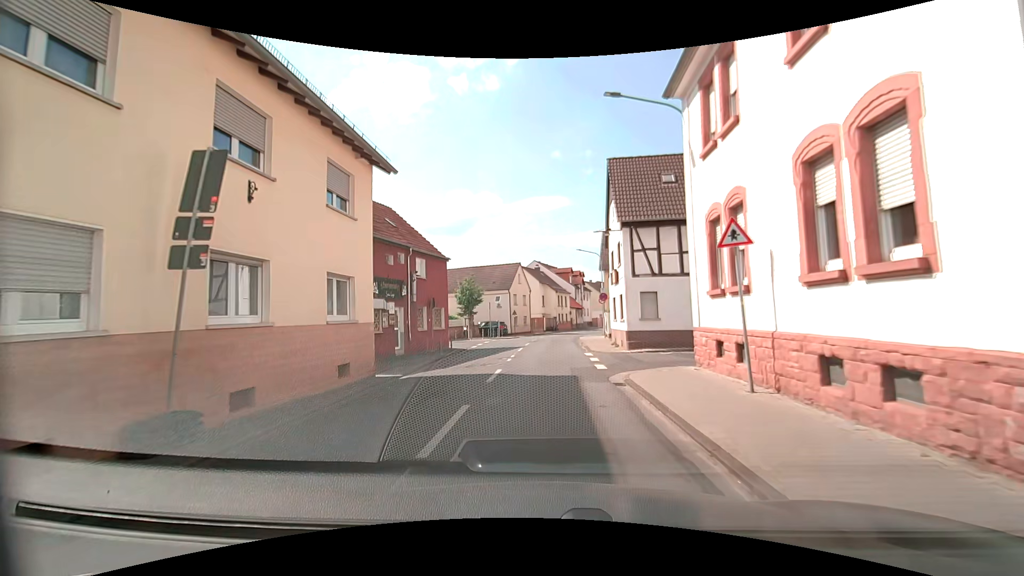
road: tertiary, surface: asphalt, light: Day
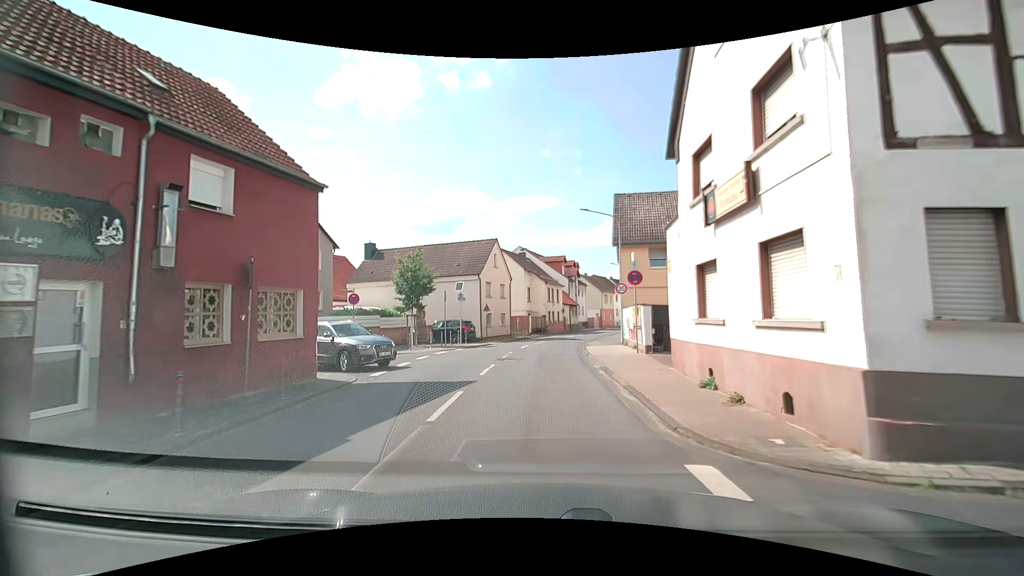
(-0.1, +16.1) m; +2°
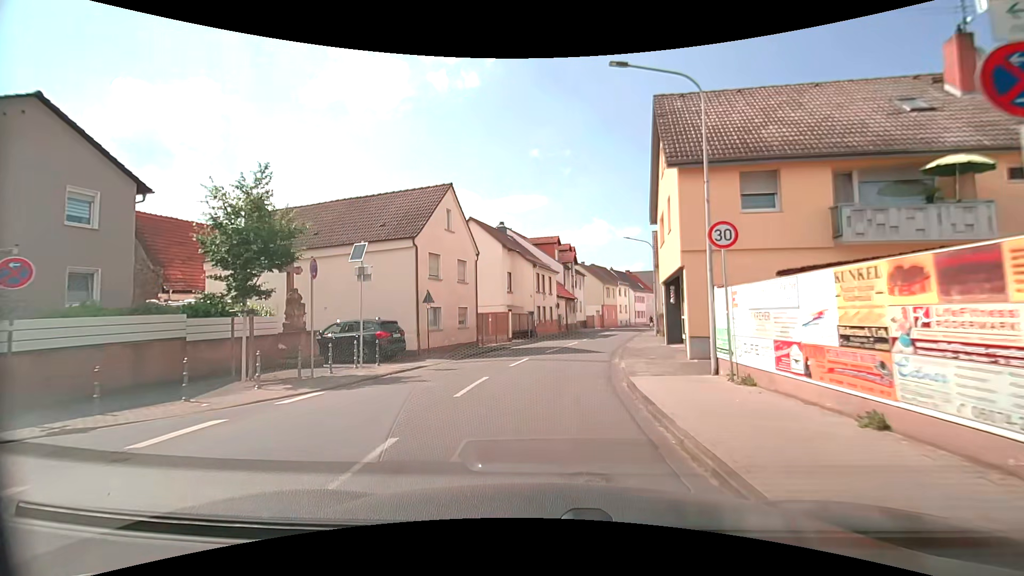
(-0.2, +16.1) m; 0°
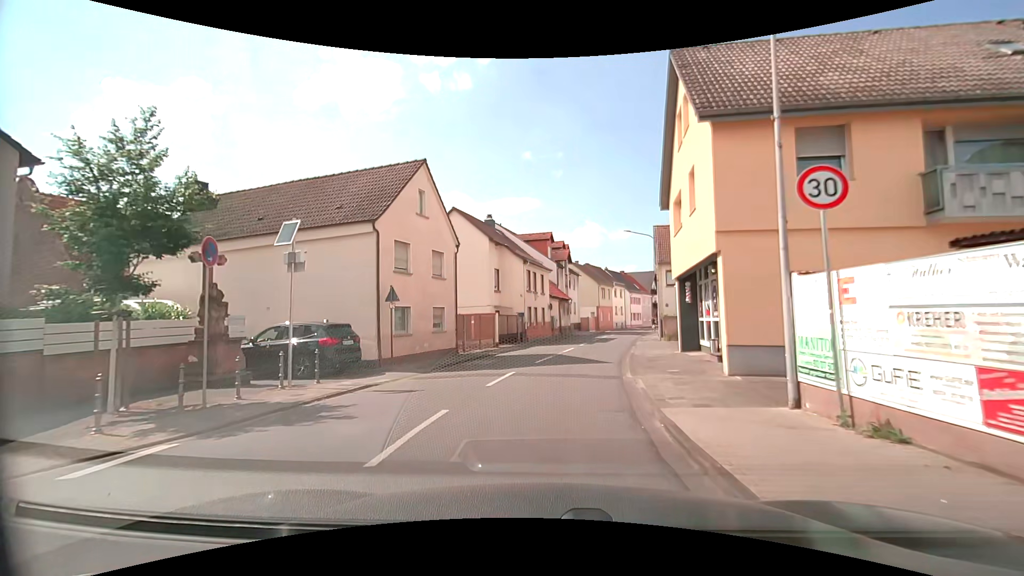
(0.0, +4.0) m; 0°
